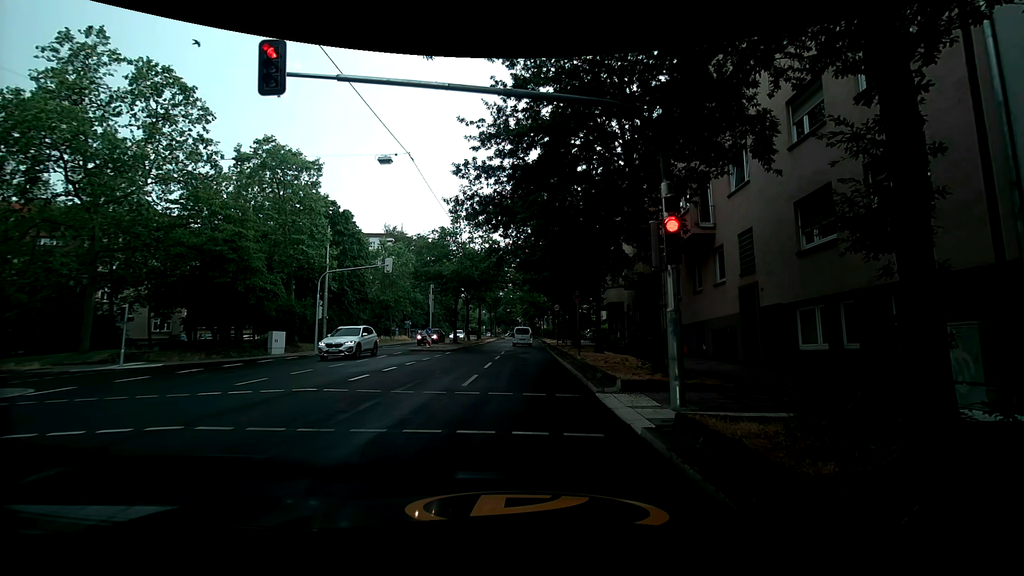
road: secondary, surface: asphalt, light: Day
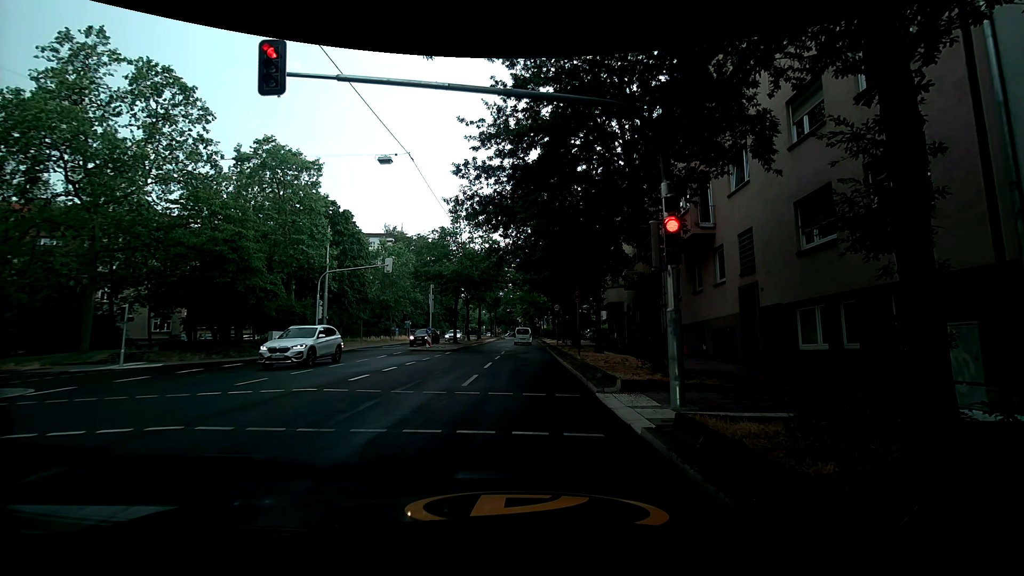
(0.0, 0.0) m; 0°
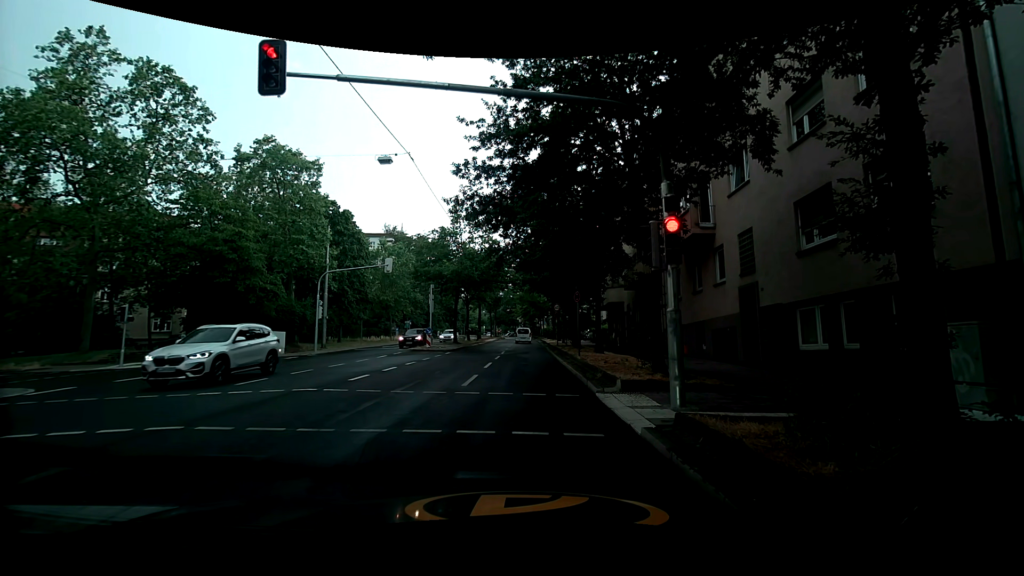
(0.0, 0.0) m; 0°
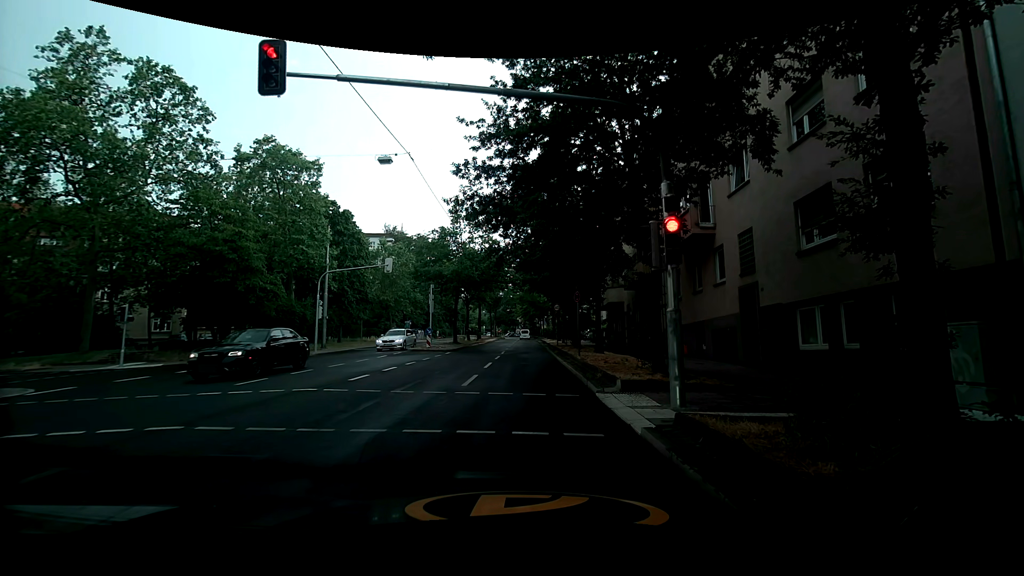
(0.0, 0.0) m; 0°
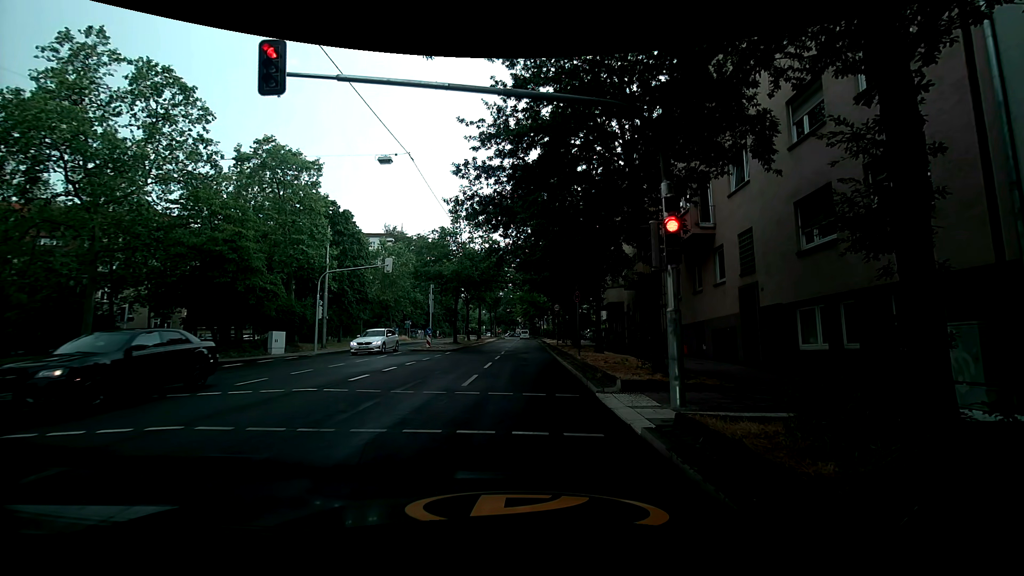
(0.0, 0.0) m; 0°
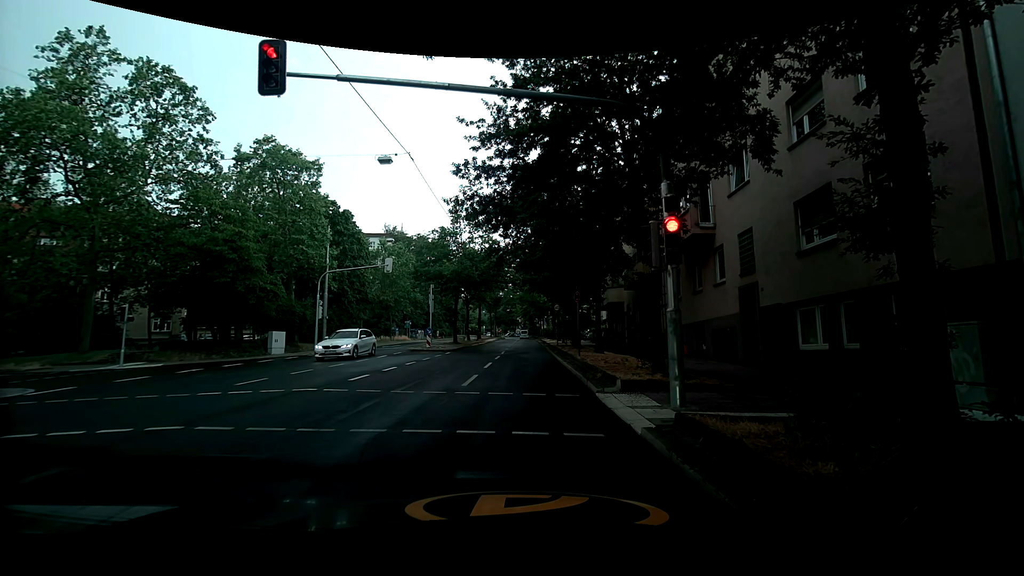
(0.0, 0.0) m; 0°
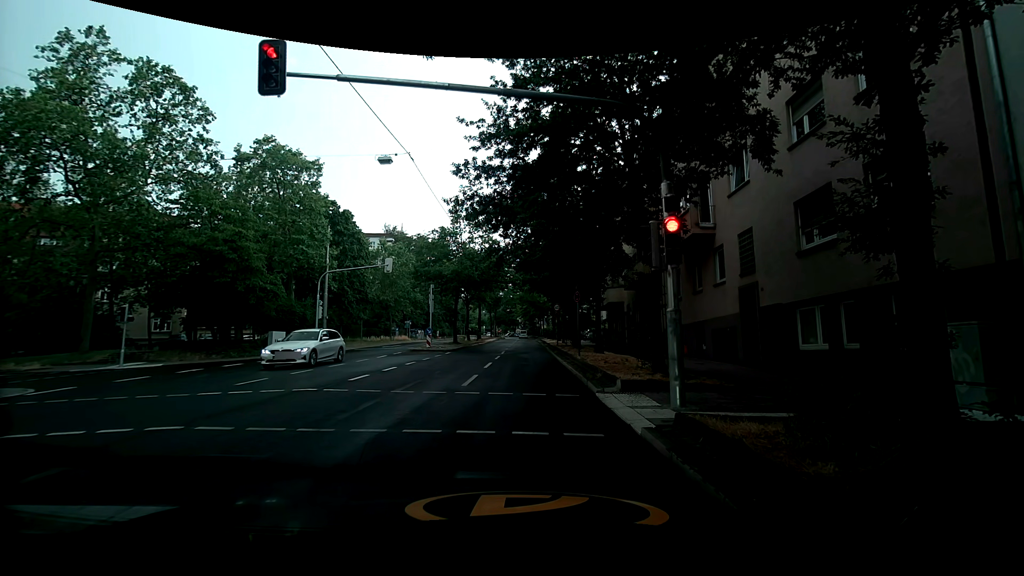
(0.0, 0.0) m; 0°
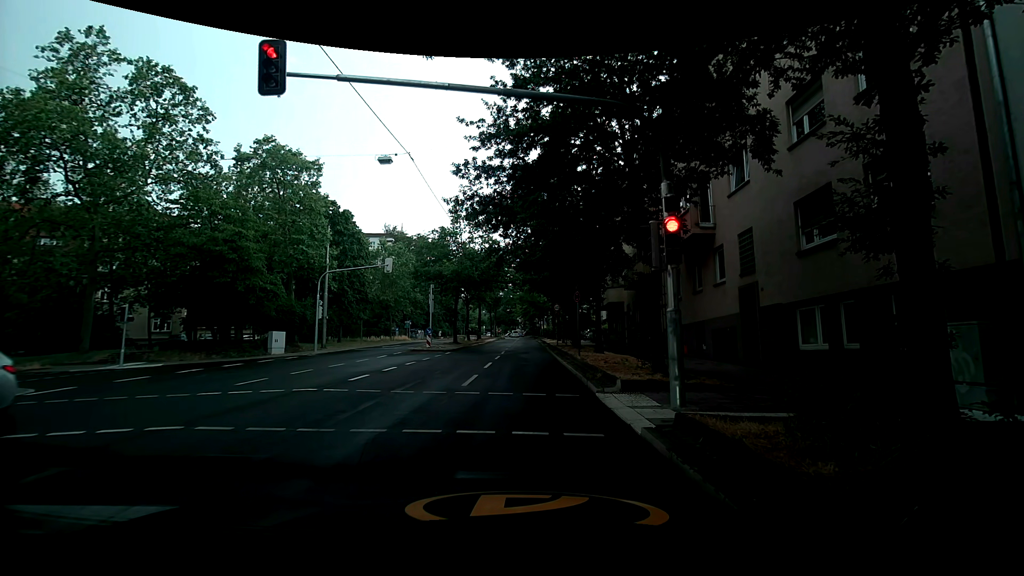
(0.0, 0.0) m; 0°
